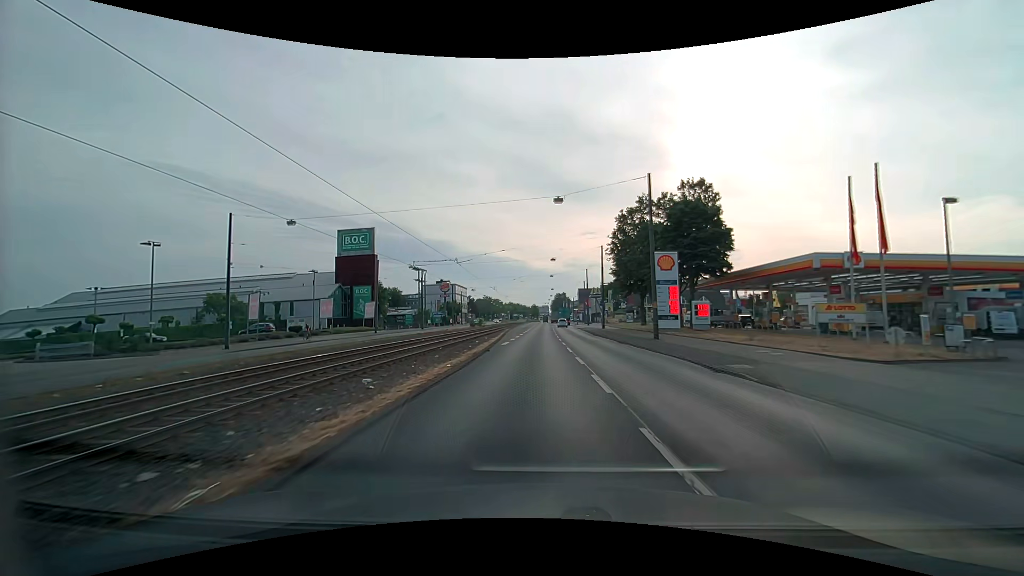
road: primary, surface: asphalt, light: Day
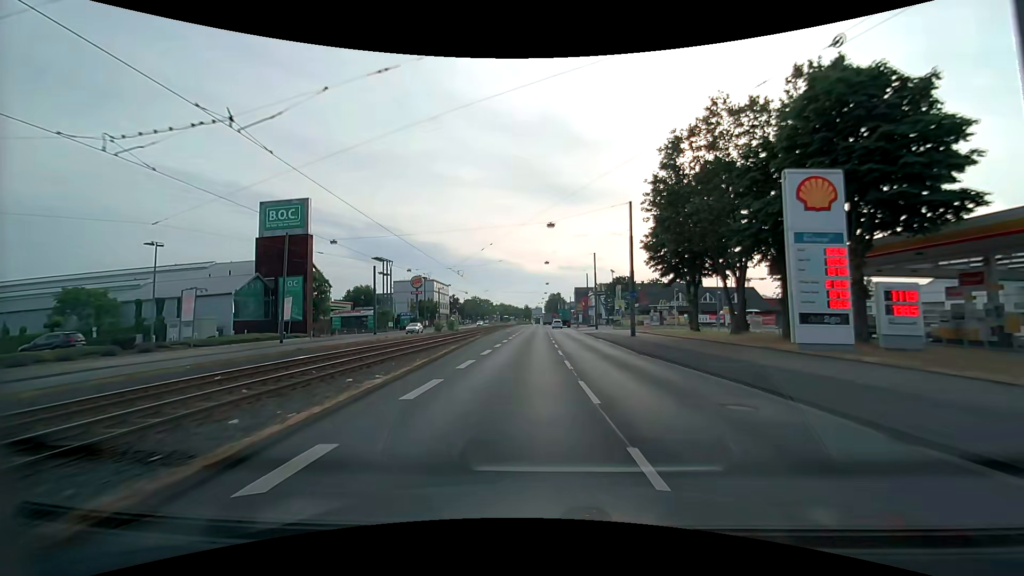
(+0.1, +25.0) m; +1°
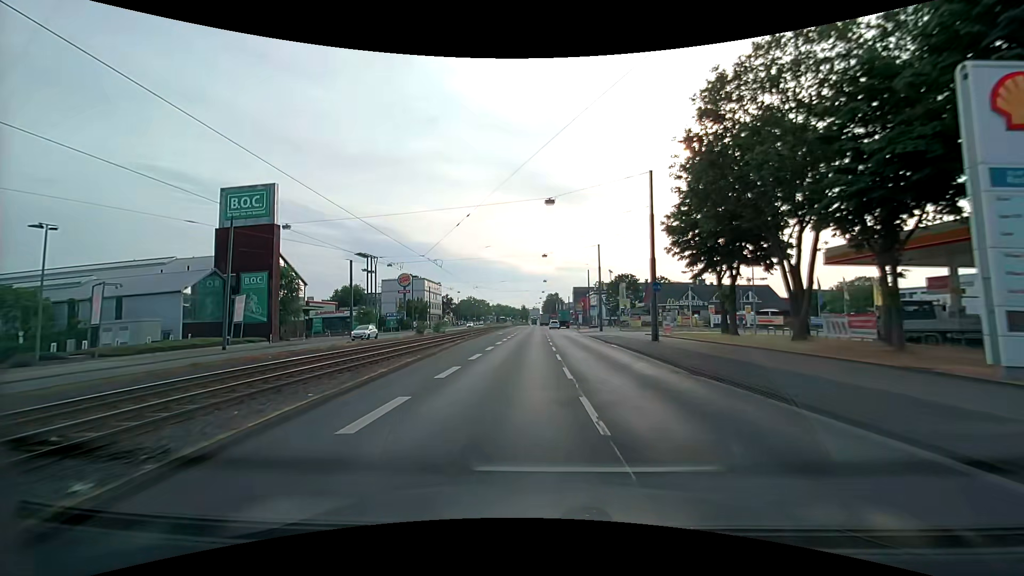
(0.0, +8.4) m; 0°
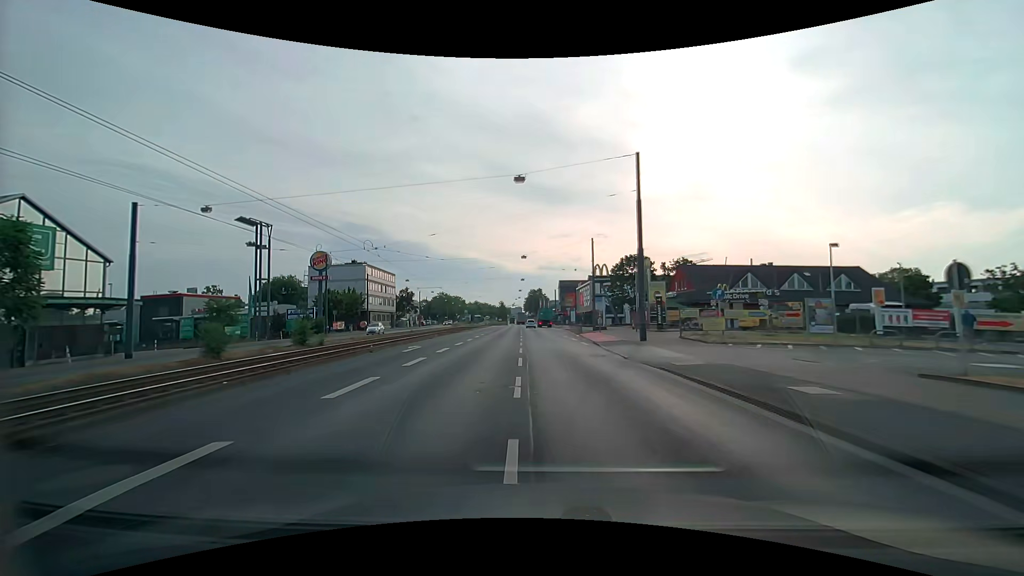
(+0.7, +33.8) m; +2°
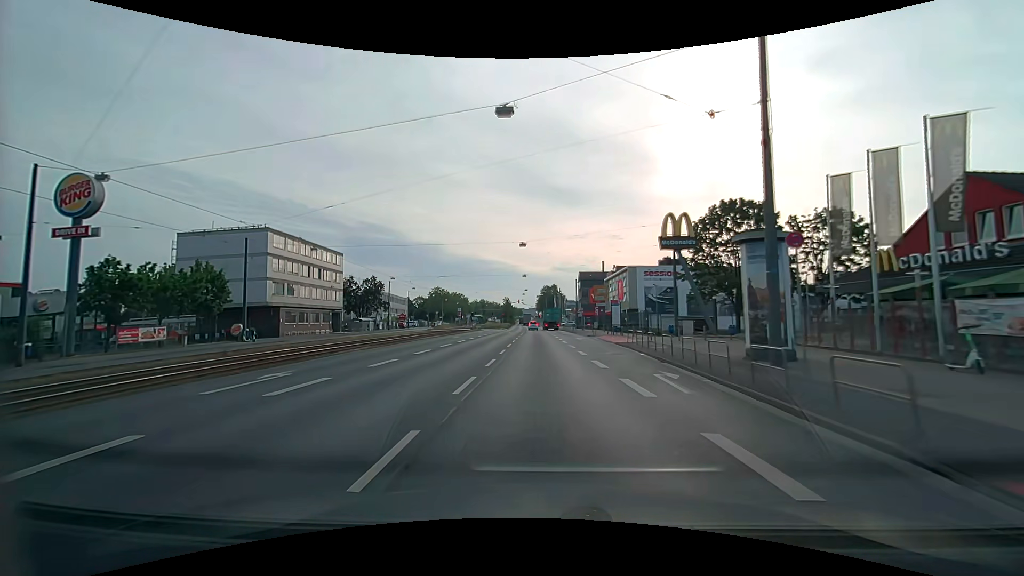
(-0.3, +42.0) m; -2°
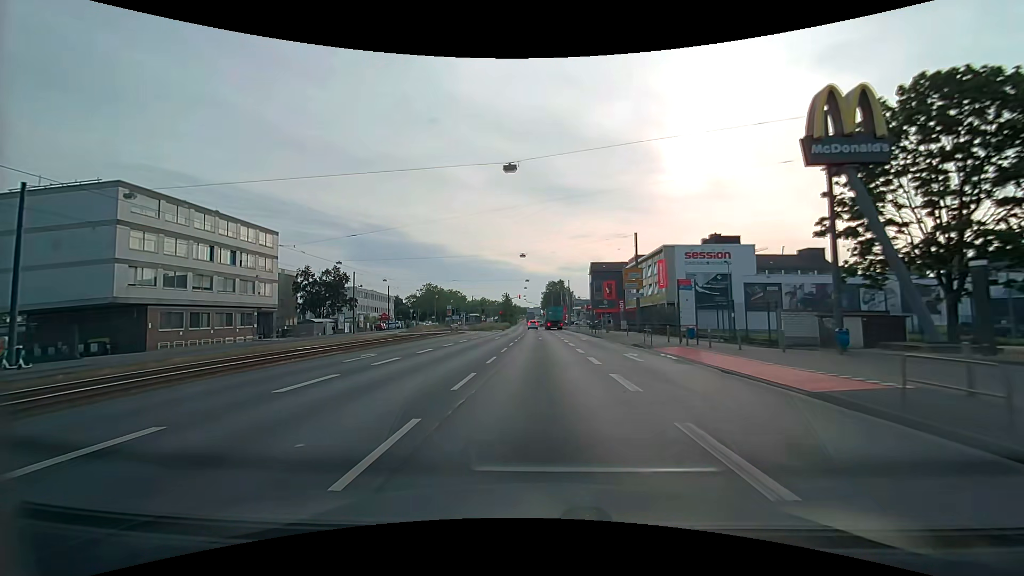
(-0.1, +23.4) m; -1°
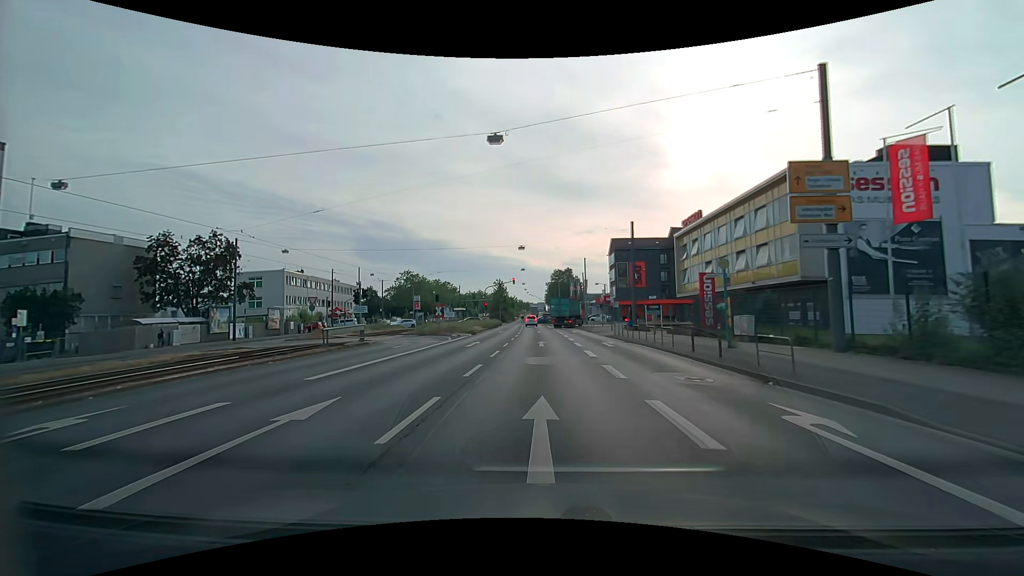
(0.0, +34.5) m; 0°
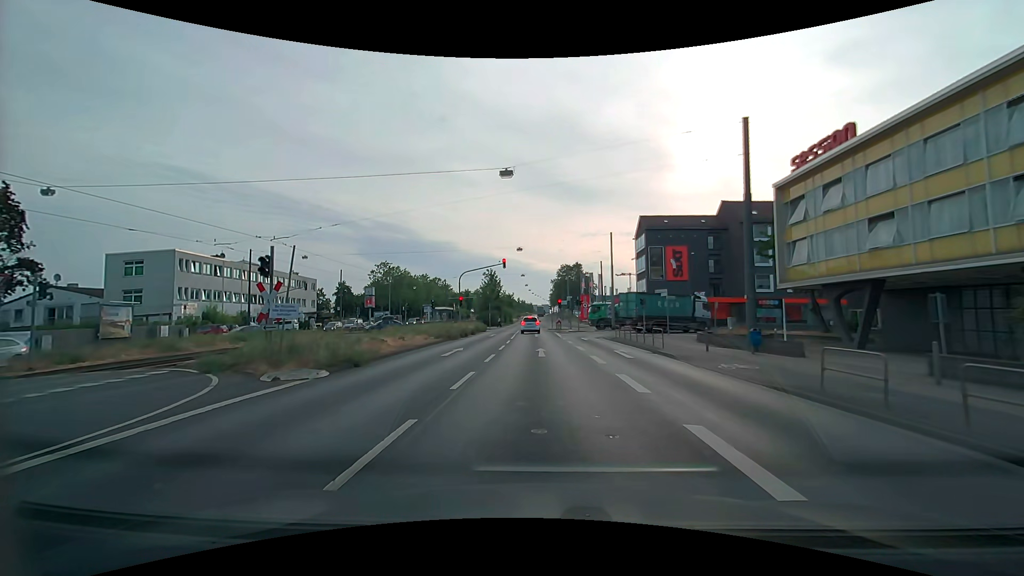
(-0.1, +25.7) m; -1°
(0, +10) (0, +20) (0, +30) (-1, +40) (-1, +50) (-1, +60) (-1, +70) (-1, +80) (-1, +90) (-1, +100) m
